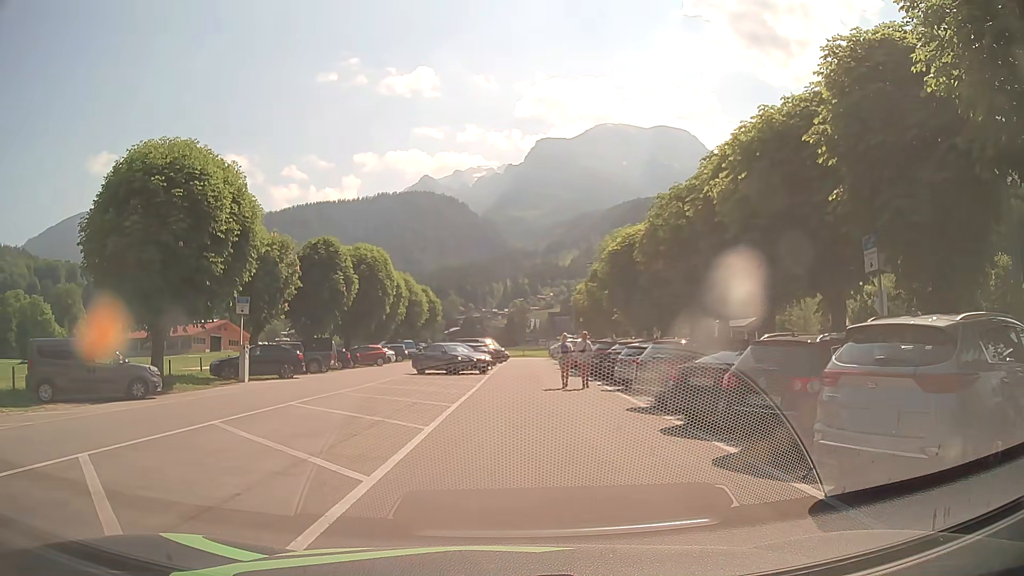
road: service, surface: asphalt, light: Day
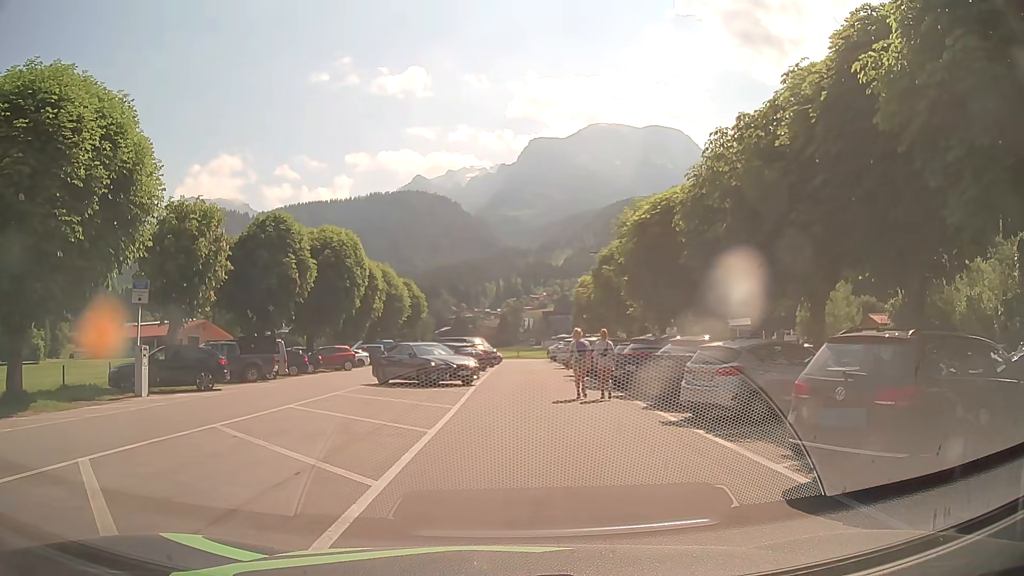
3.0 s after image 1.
(+0.2, +8.5) m; +2°
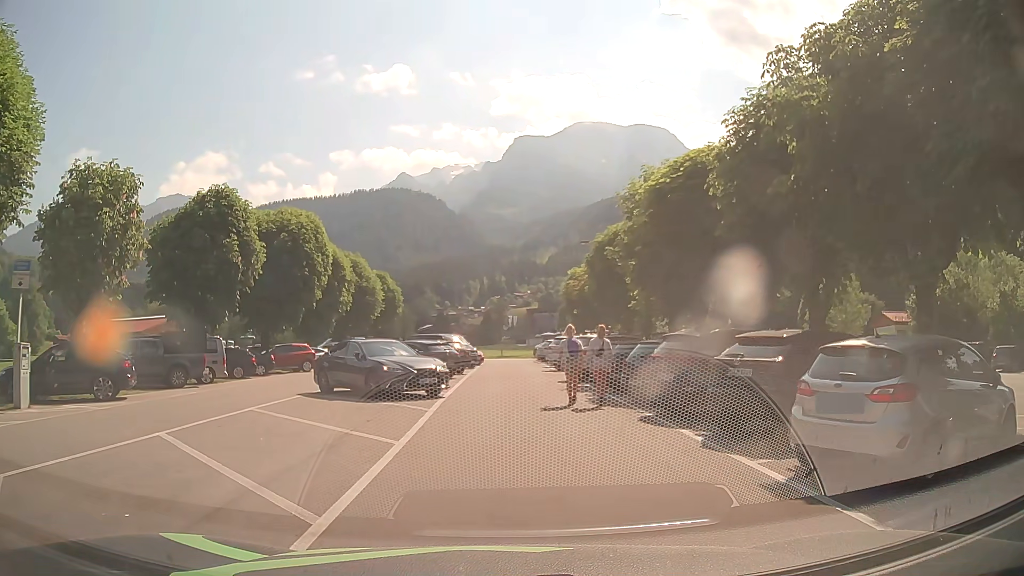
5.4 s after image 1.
(0.0, +5.7) m; 0°
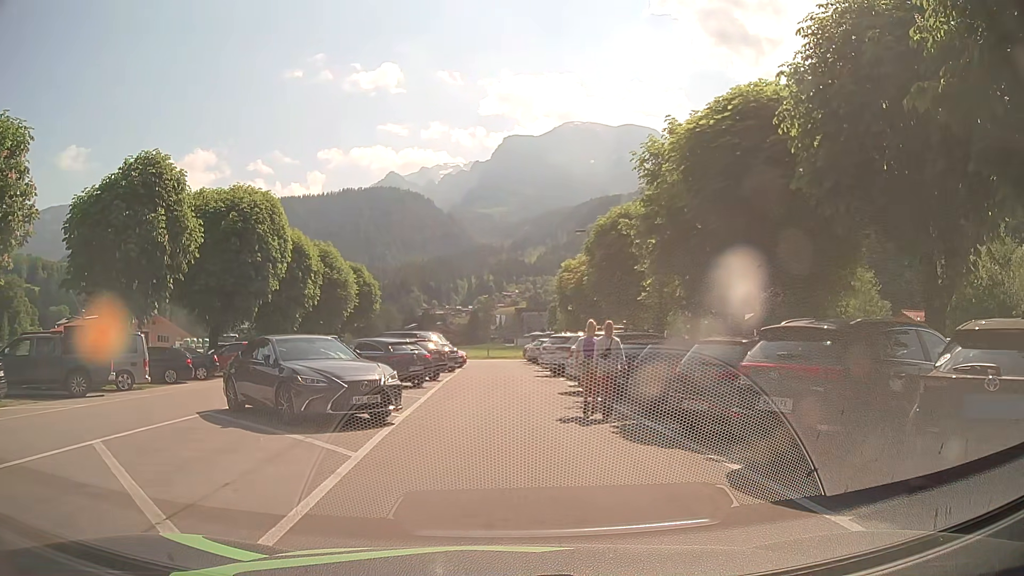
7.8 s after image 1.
(+0.1, +5.7) m; +1°
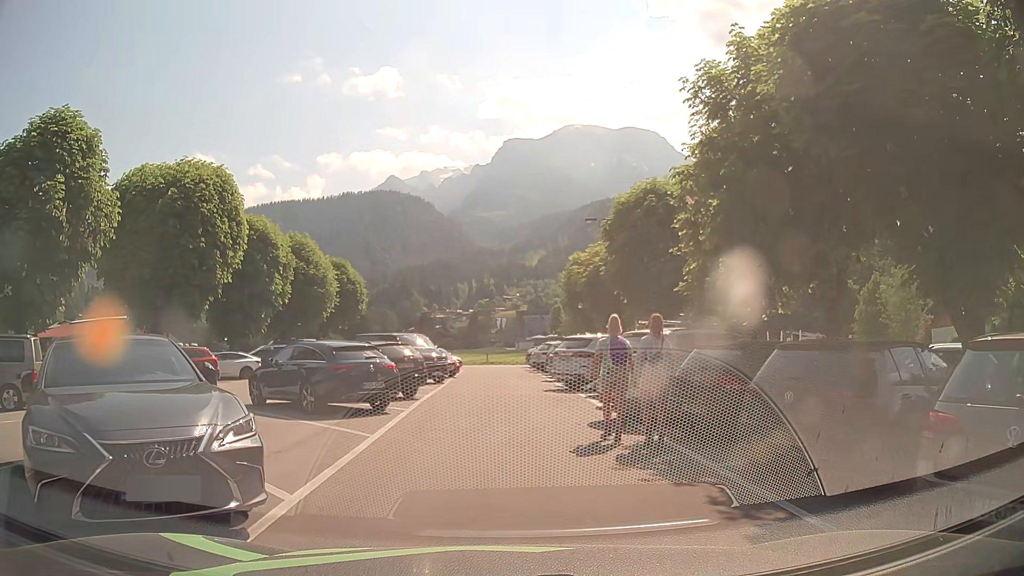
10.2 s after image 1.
(+0.1, +6.3) m; +2°
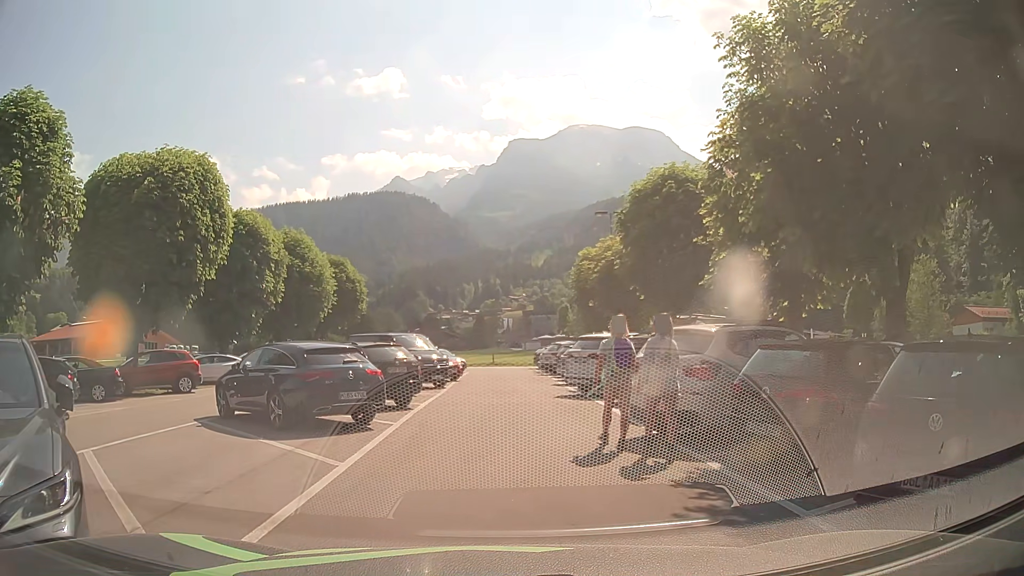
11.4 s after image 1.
(0.0, +2.3) m; -2°
